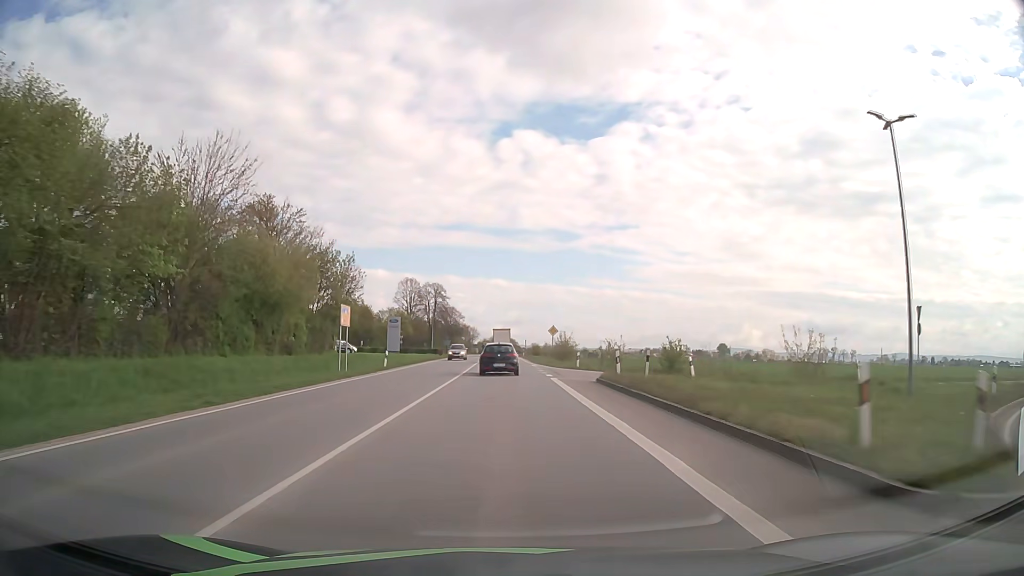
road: primary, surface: asphalt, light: Day
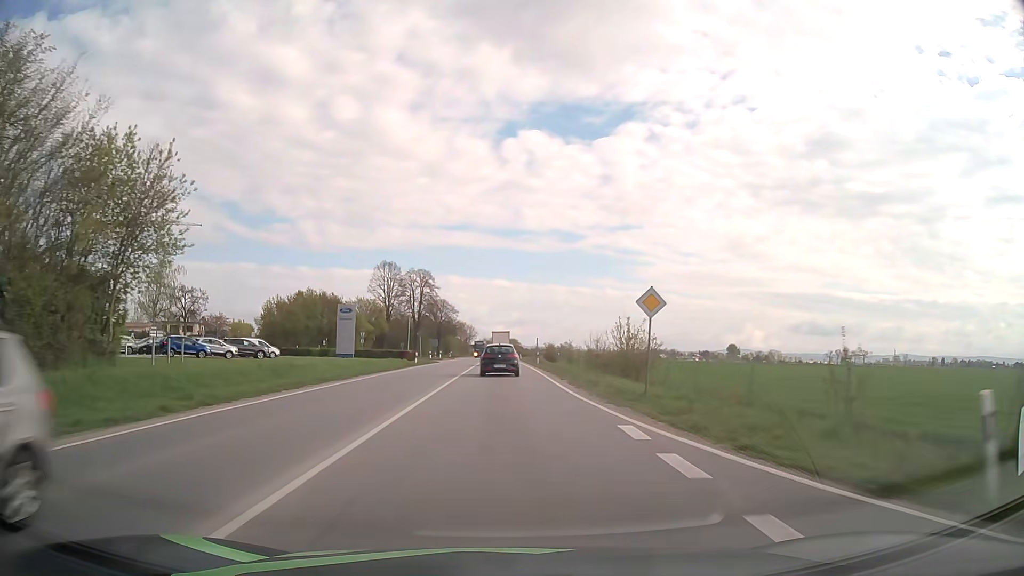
(0.0, +34.8) m; 0°
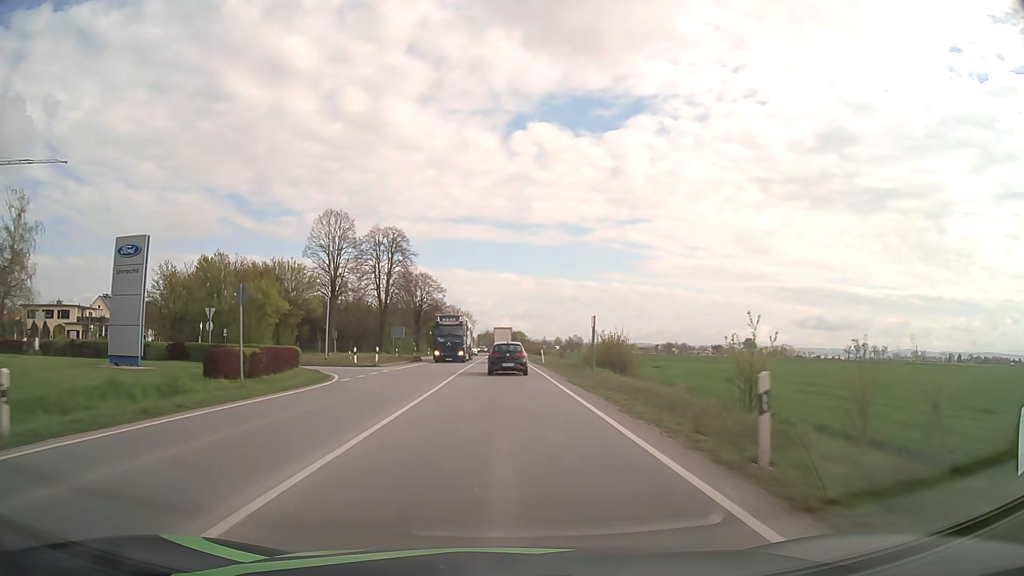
(-0.3, +47.3) m; 0°
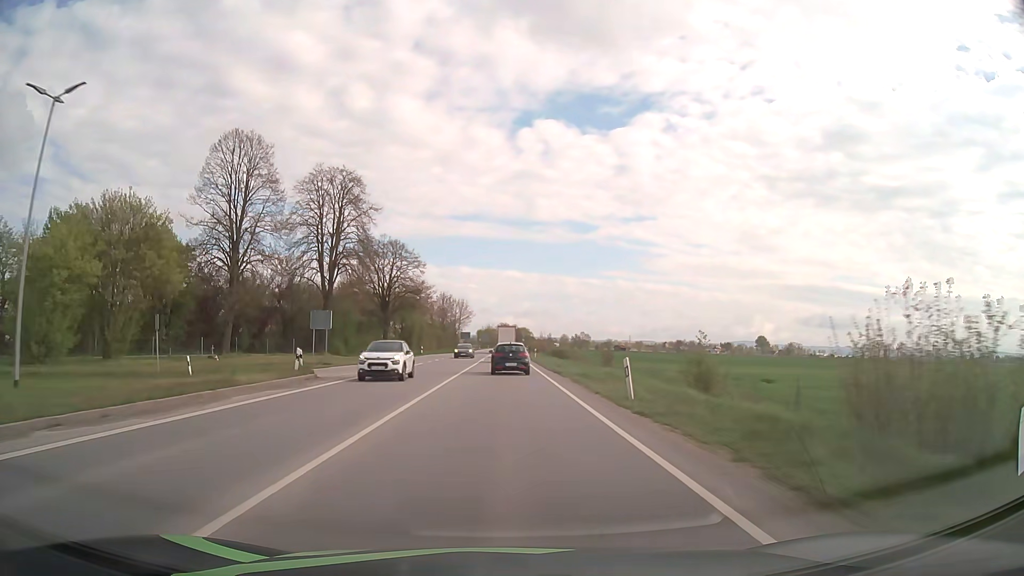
(-0.1, +35.1) m; -1°
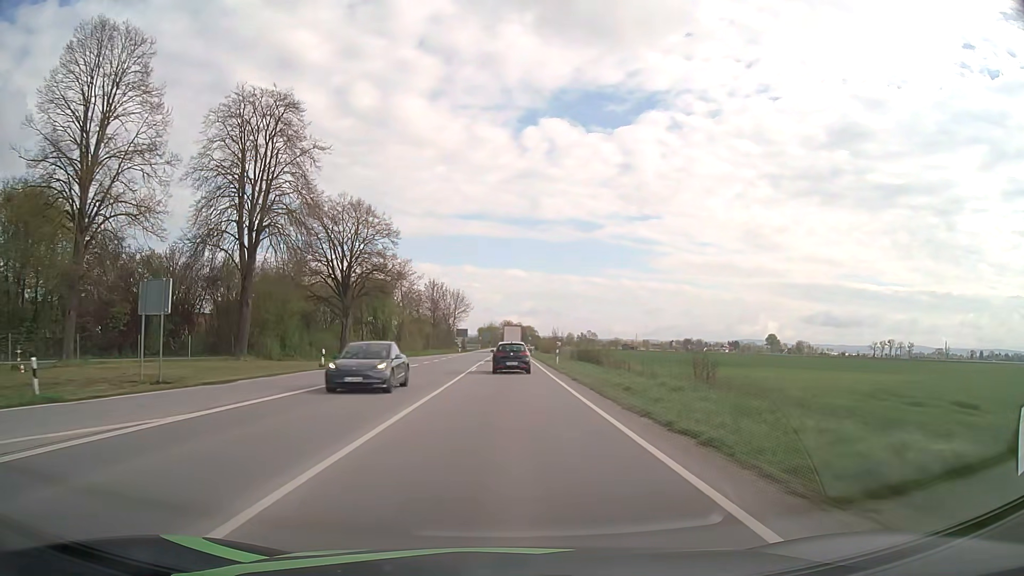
(0.0, +23.3) m; 0°
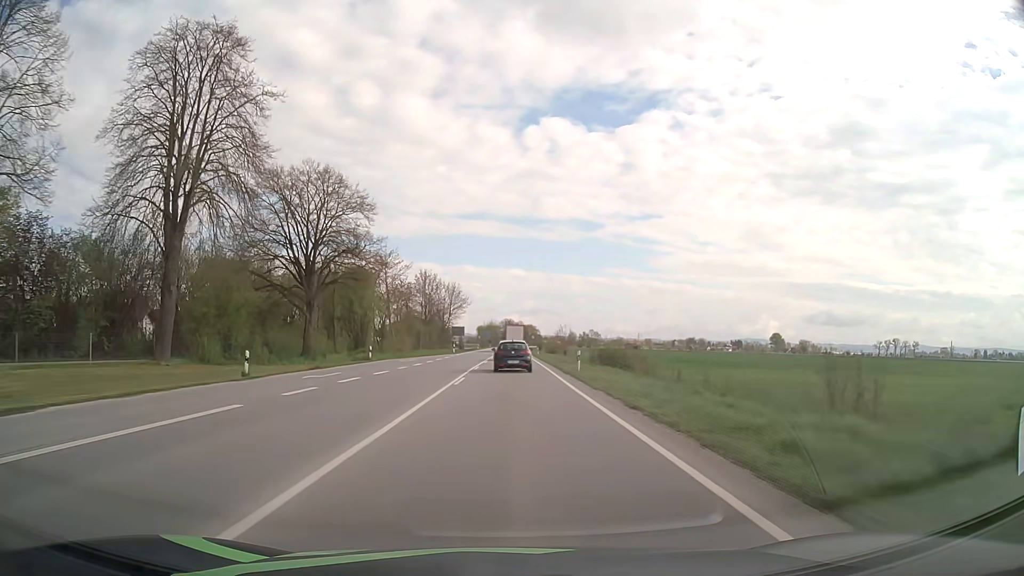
(0.0, +11.7) m; 0°
(0, +10) (0, +20) (0, +30) (0, +40) (0, +50) (0, +60) (+1, +70) (+1, +80) (+1, +90) (+1, +100) m
